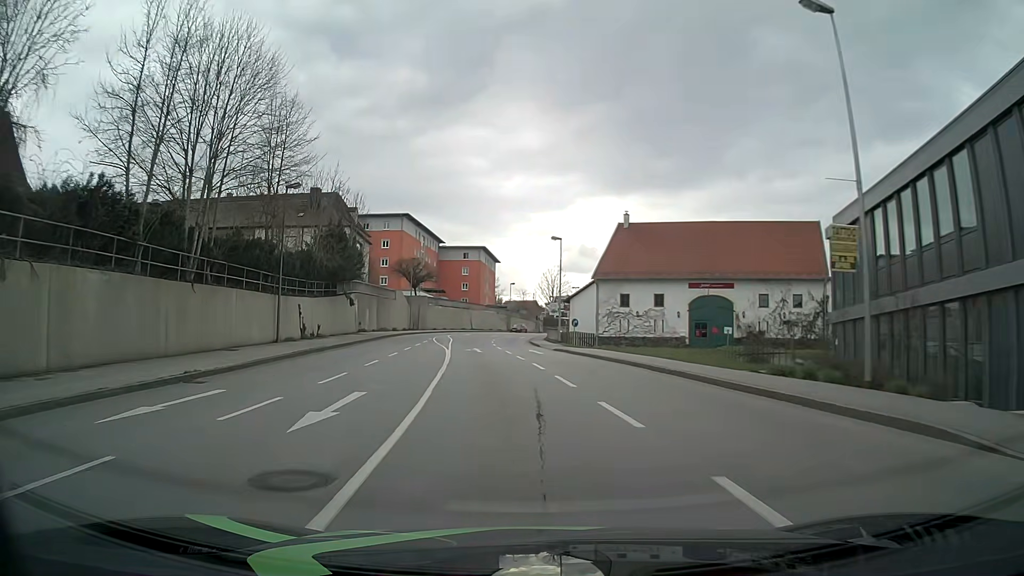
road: tertiary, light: Day
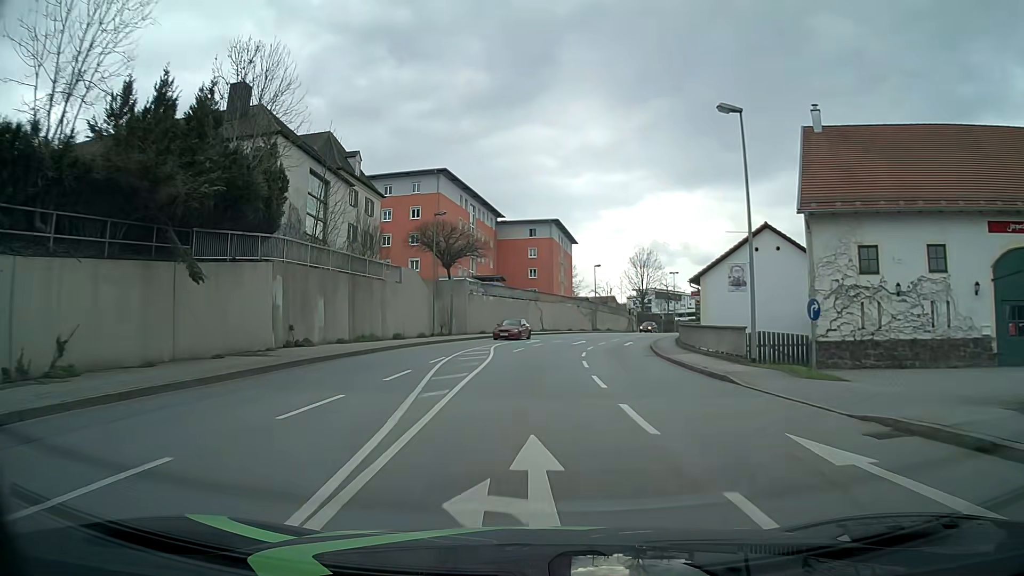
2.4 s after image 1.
(-2.1, +30.5) m; -6°
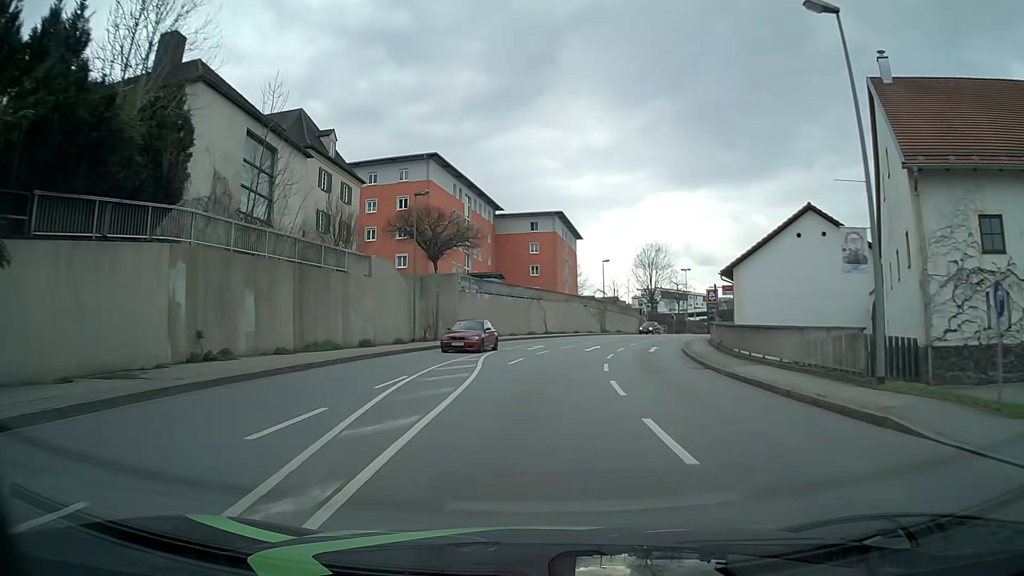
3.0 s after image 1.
(0.0, +7.7) m; 0°
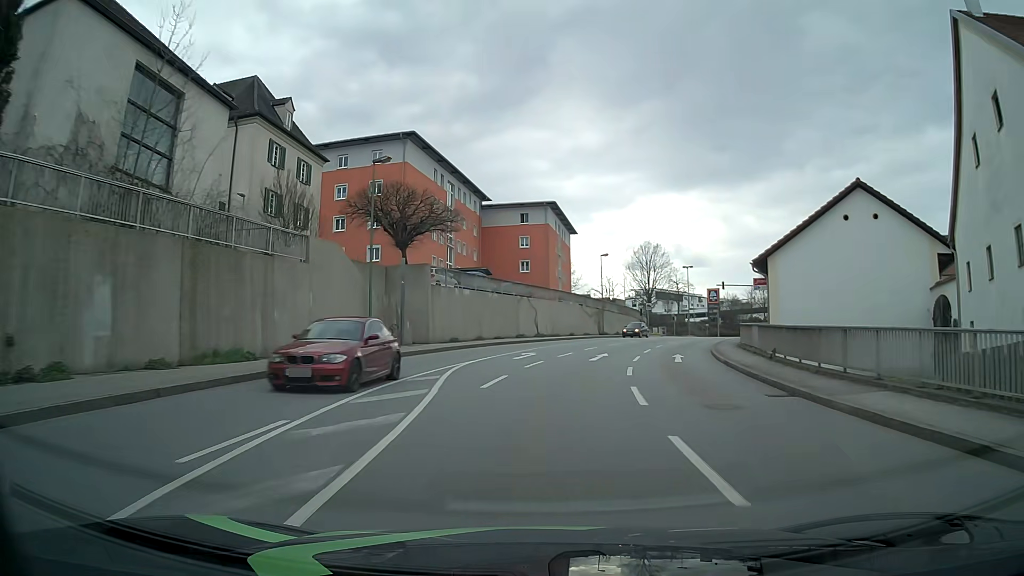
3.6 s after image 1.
(0.0, +7.7) m; +1°
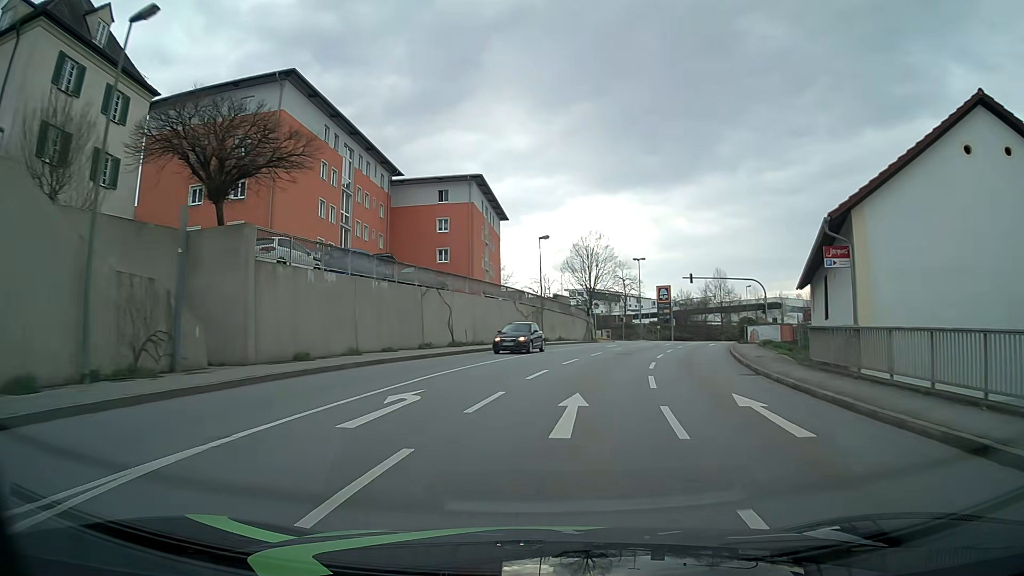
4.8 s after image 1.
(+0.7, +15.2) m; +5°
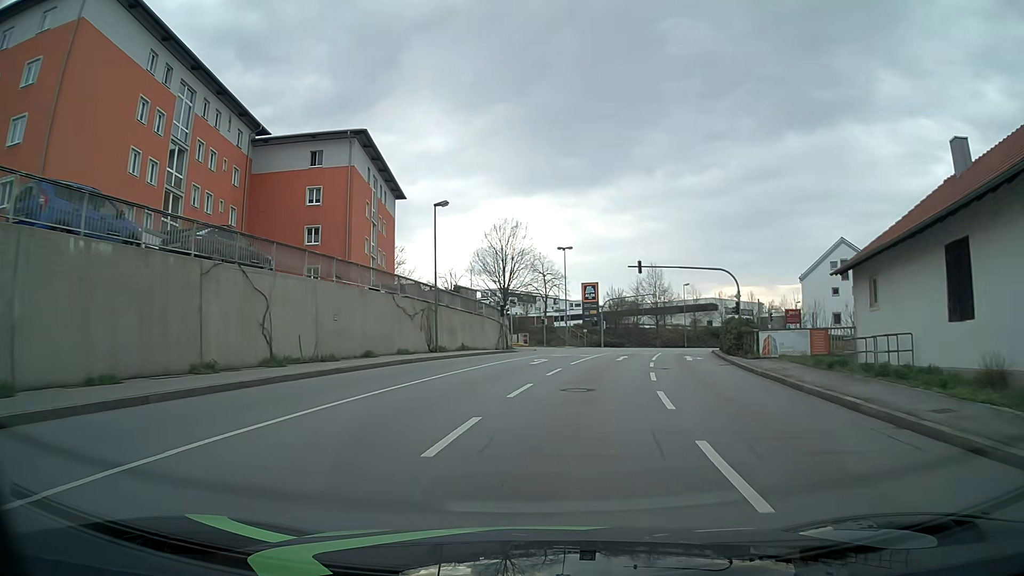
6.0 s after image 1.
(+1.1, +15.1) m; +8°
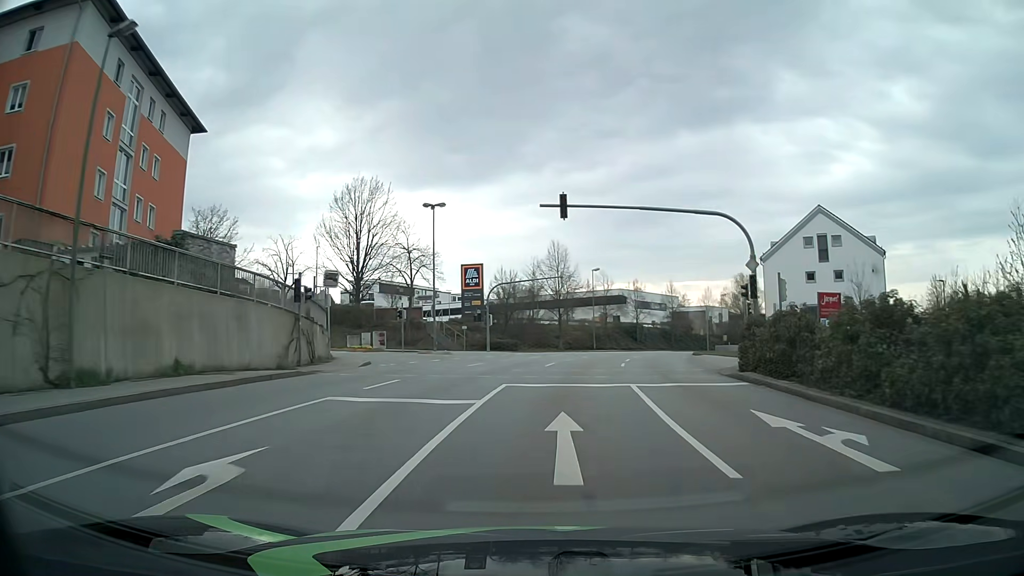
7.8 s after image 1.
(+2.0, +22.7) m; +10°
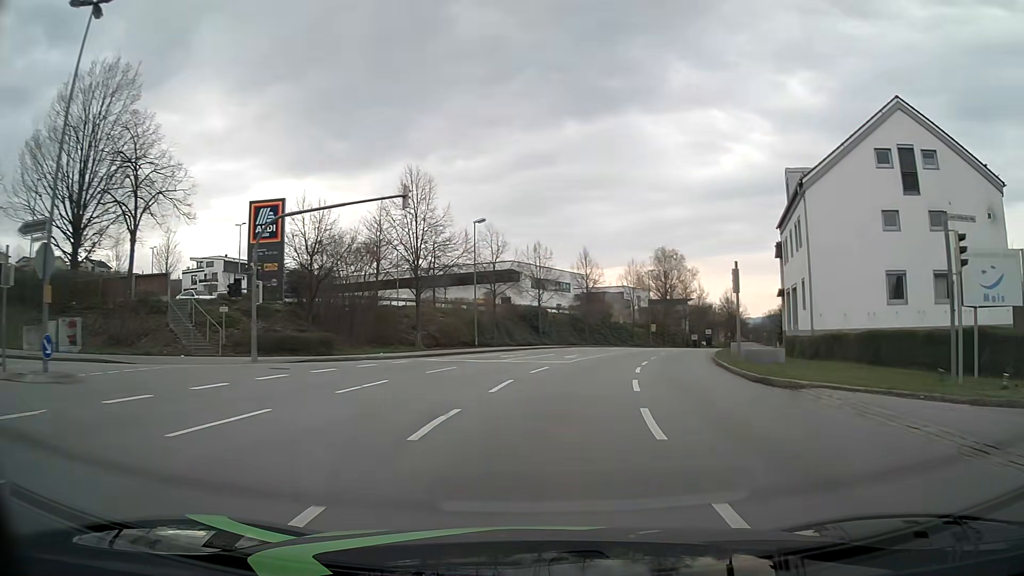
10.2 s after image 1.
(+2.5, +30.8) m; +10°
(0, +10) (+1, +20) (+3, +30) (+6, +39) (+9, +49) (+12, +58) (+16, +68) (+20, +77) (+24, +86) (+29, +95) m
